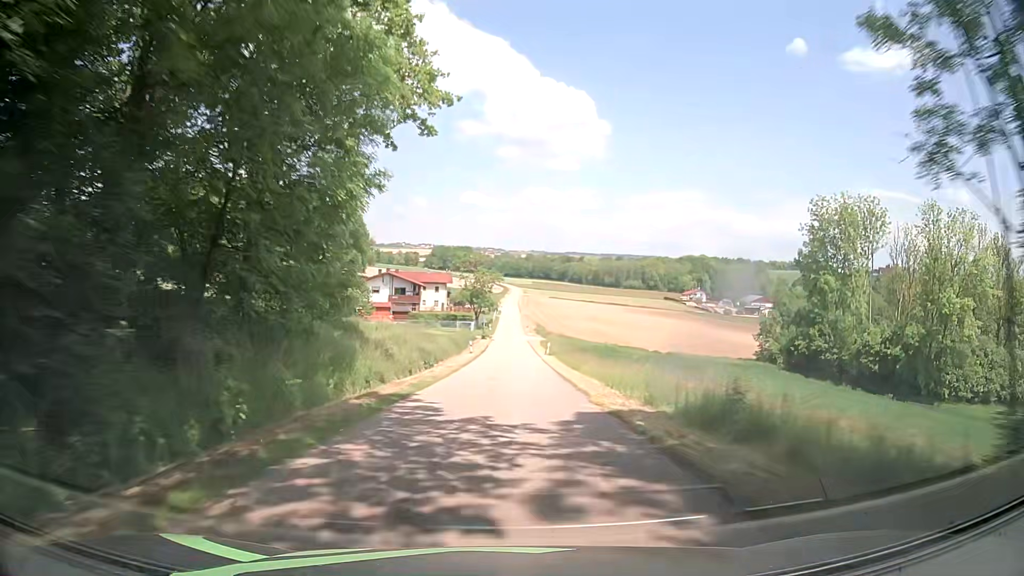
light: Day
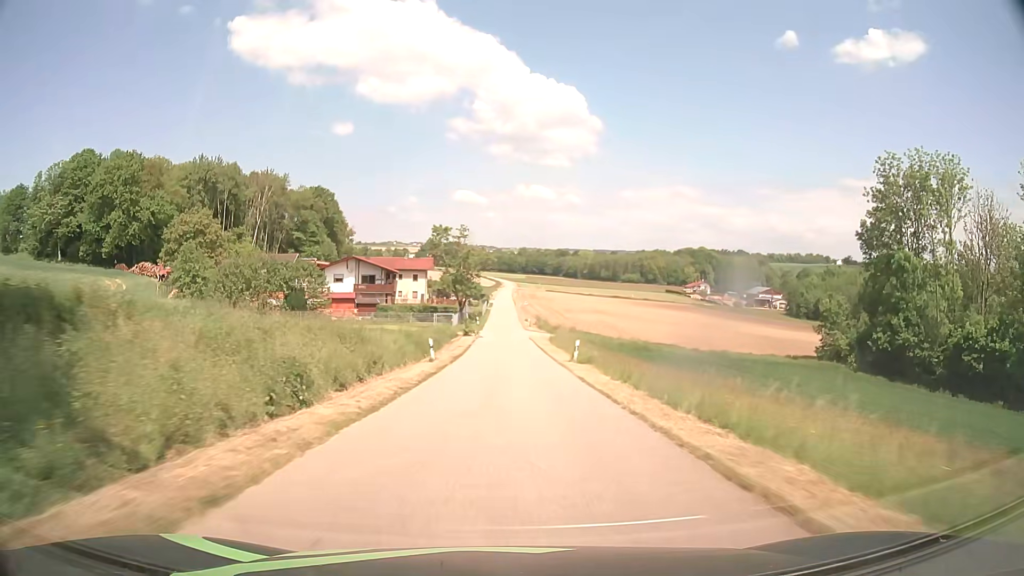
(+0.3, +24.3) m; +1°
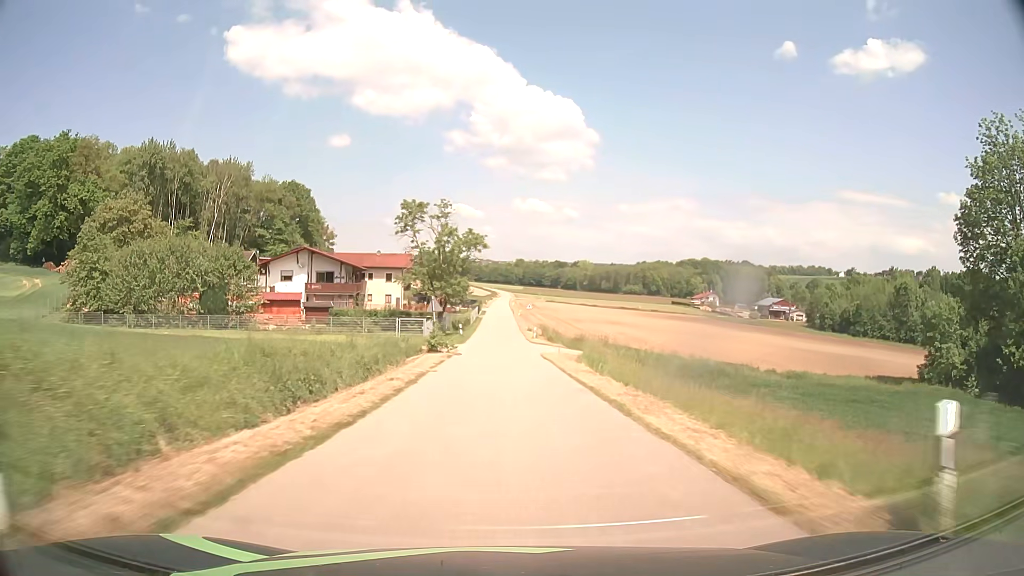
(+0.1, +24.4) m; 0°
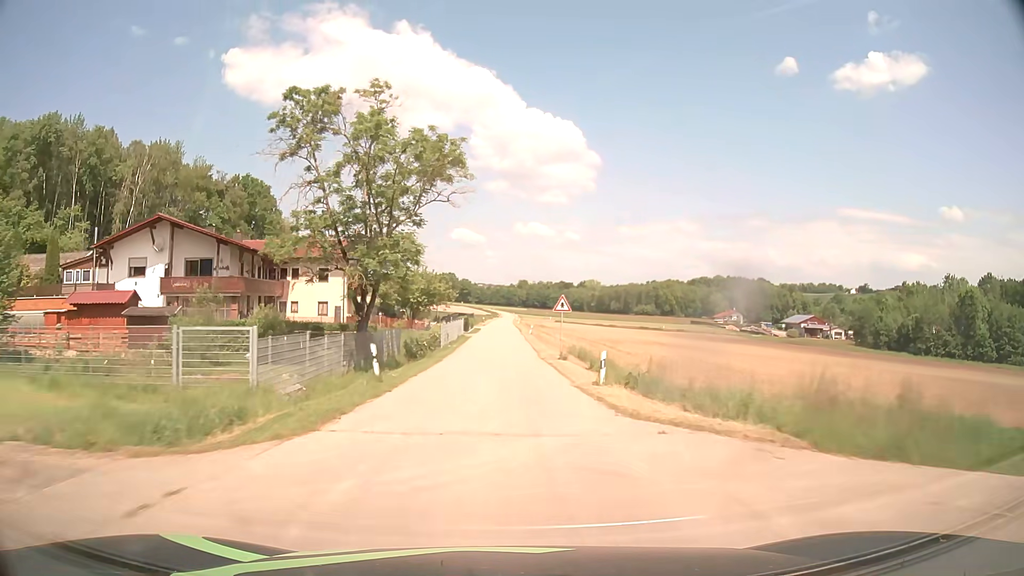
(0.0, +36.5) m; 0°
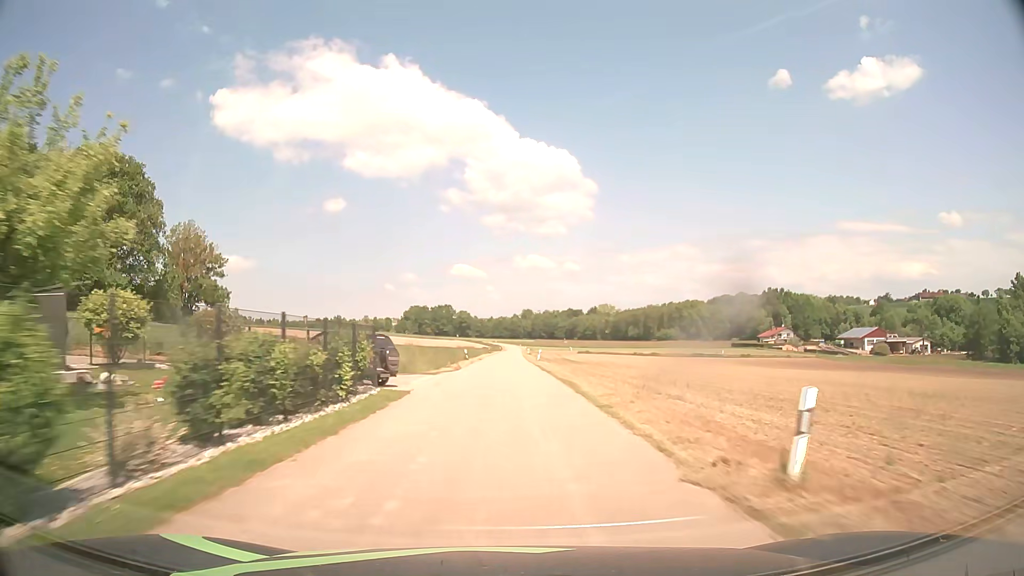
(-0.4, +61.5) m; 0°
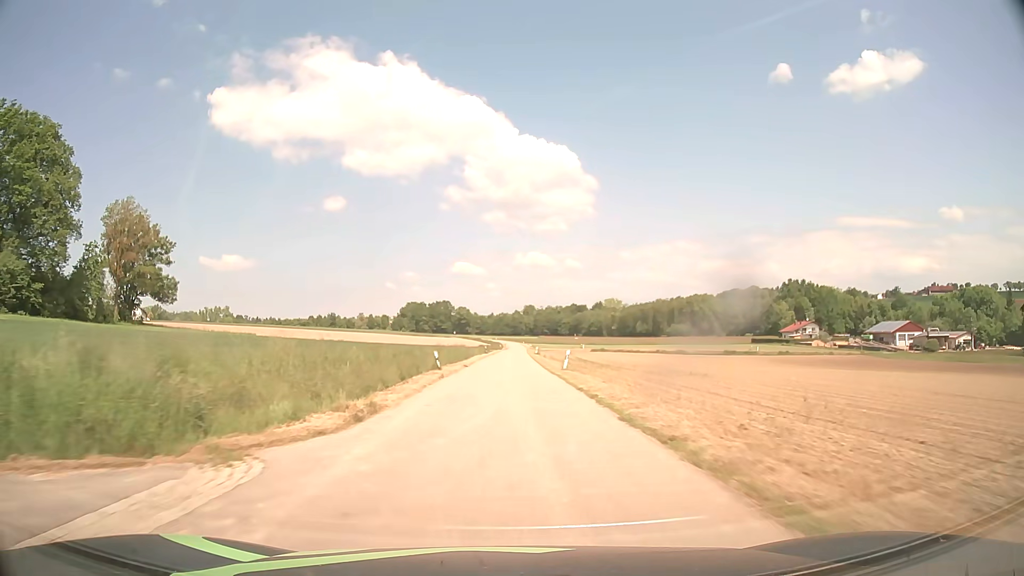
(0.0, +24.7) m; 0°
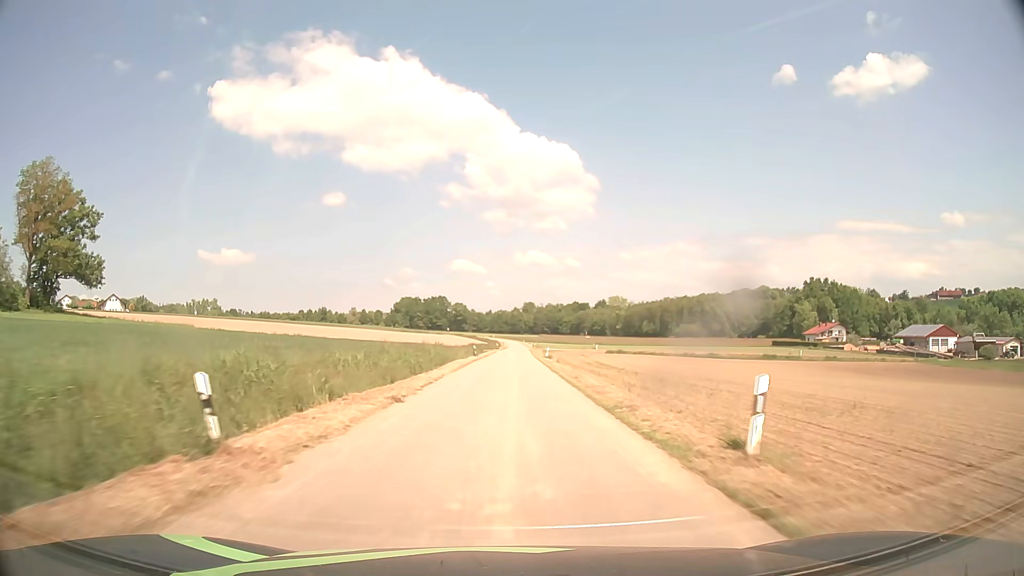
(0.0, +24.6) m; 0°
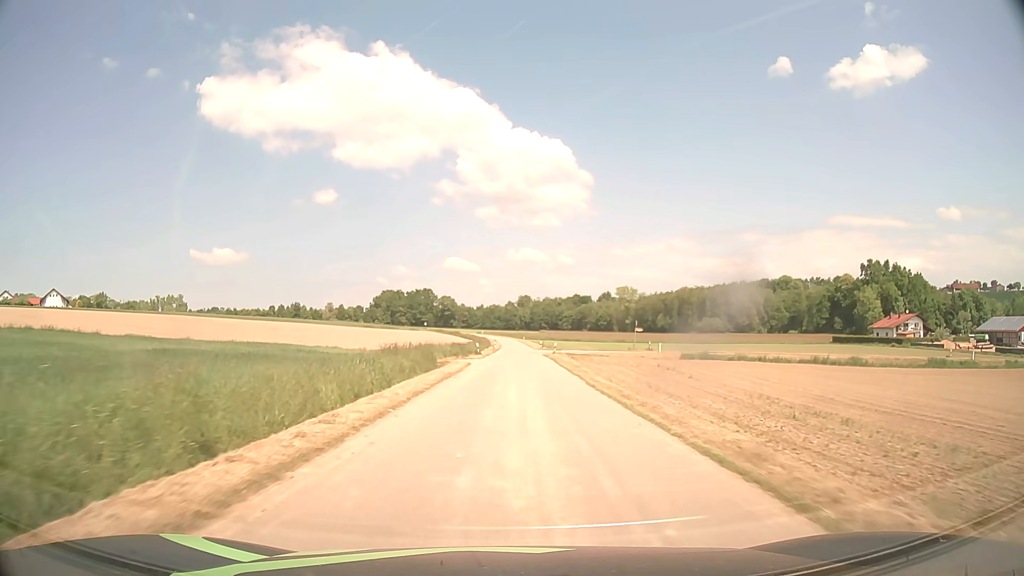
(+0.3, +55.3) m; 0°
